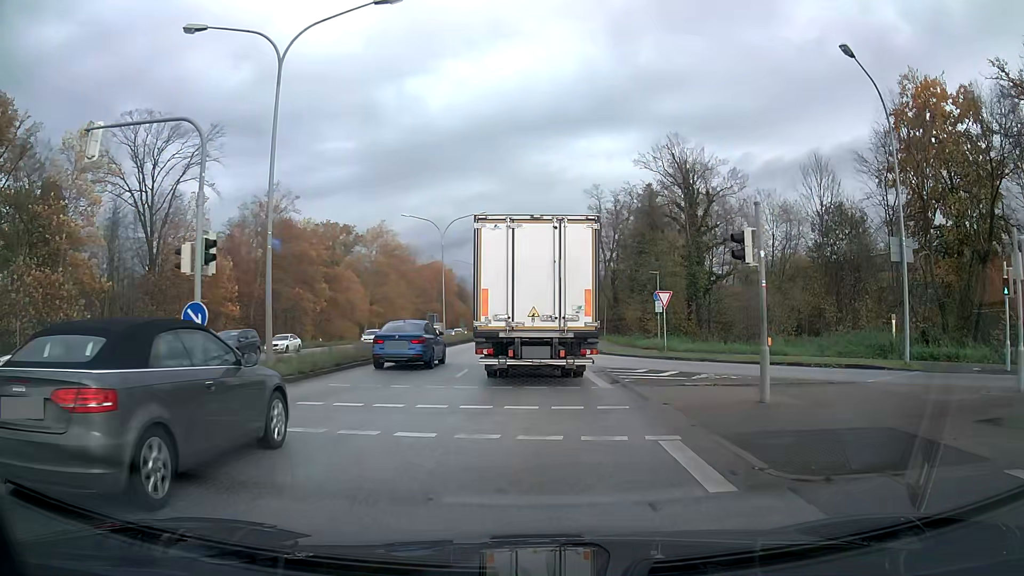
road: primary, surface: asphalt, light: Day
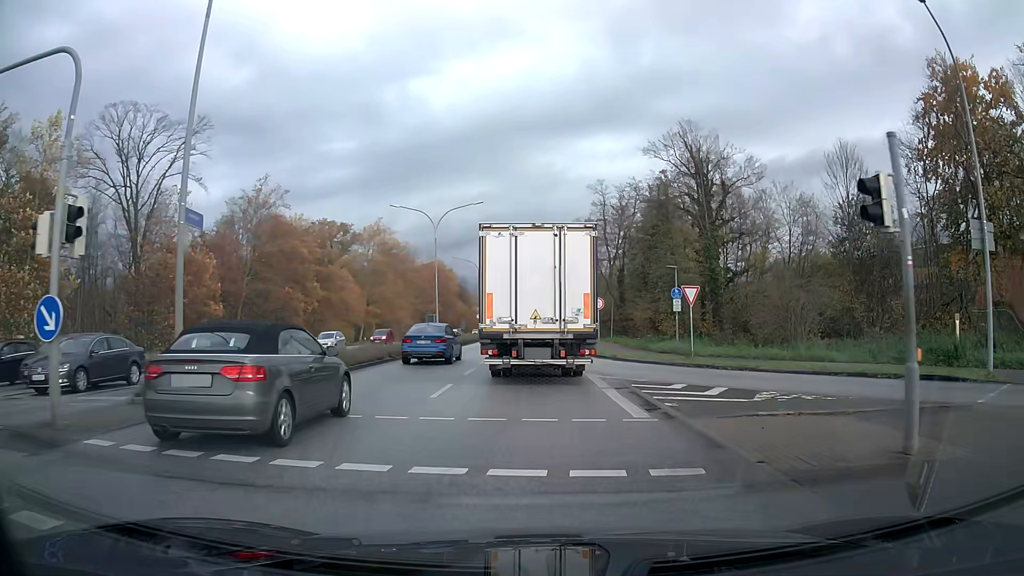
(0.0, +4.6) m; 0°
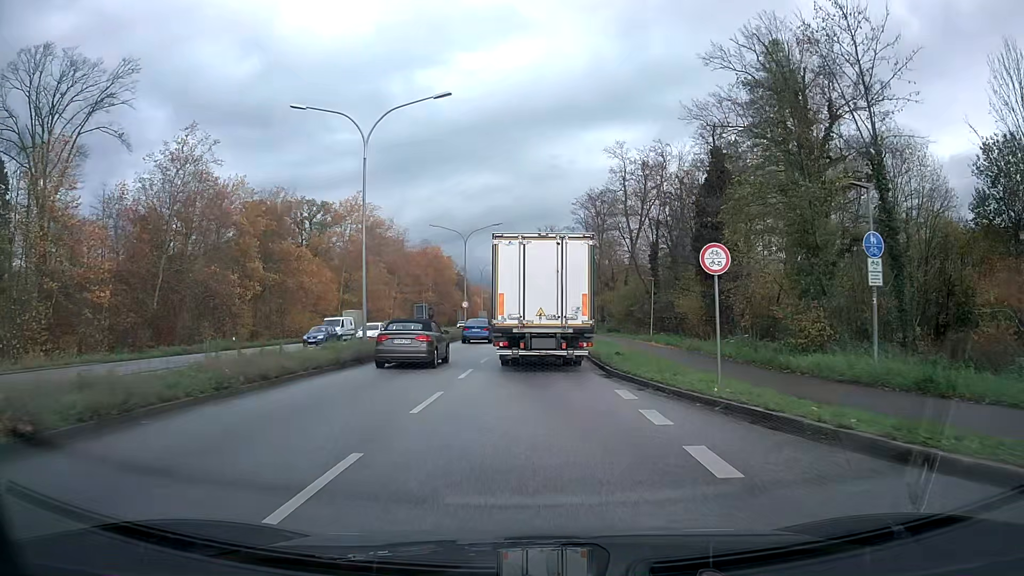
(-0.1, +21.2) m; 0°
